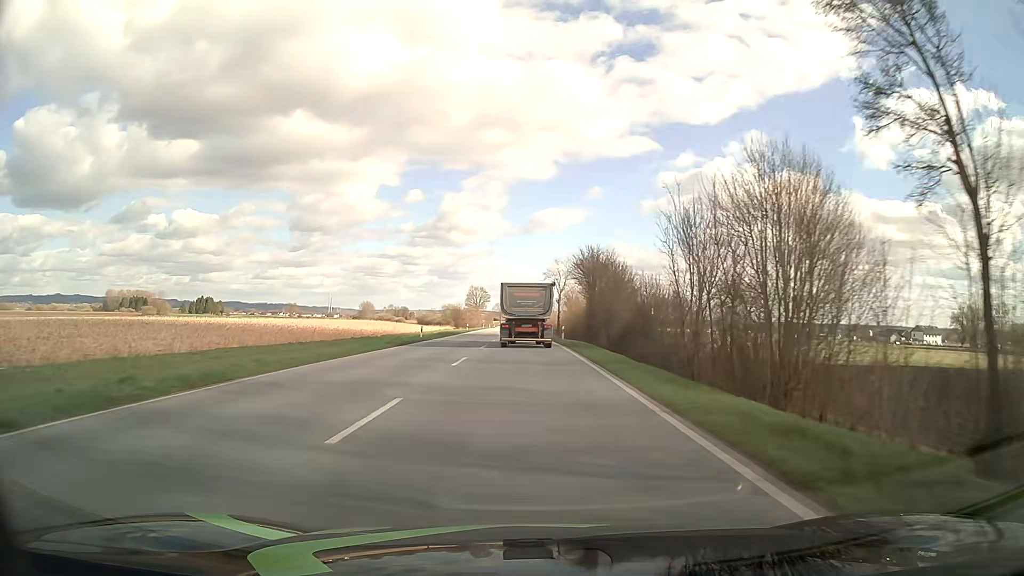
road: primary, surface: asphalt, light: Day
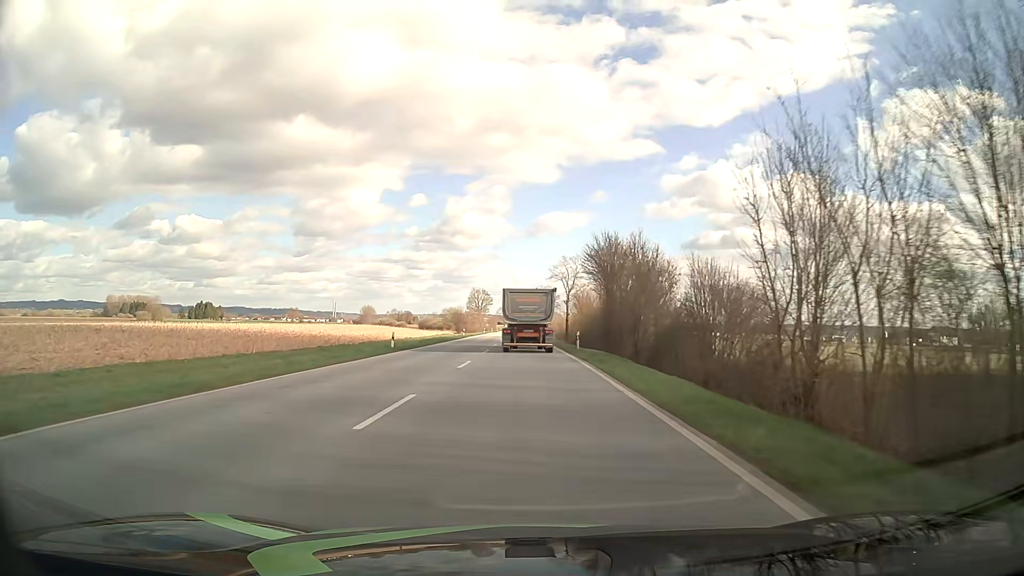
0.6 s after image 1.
(0.0, +11.1) m; 0°
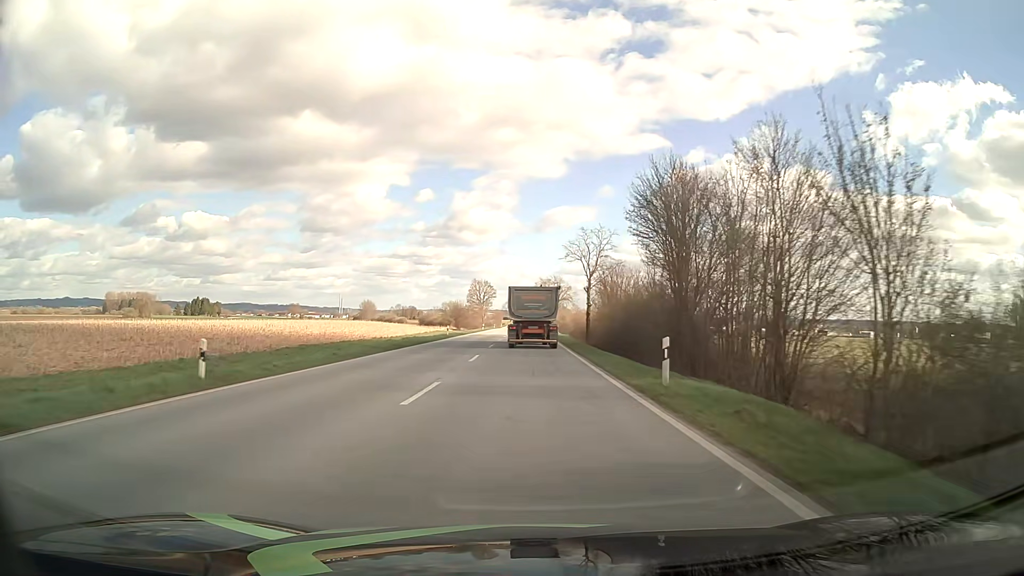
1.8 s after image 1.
(-0.2, +22.2) m; -1°
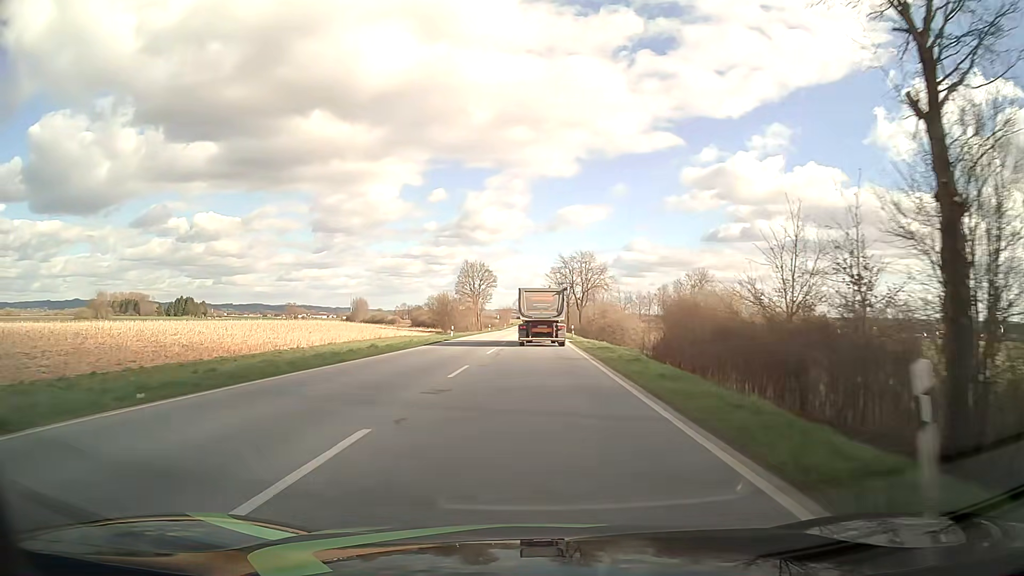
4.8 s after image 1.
(-0.5, +56.3) m; -1°
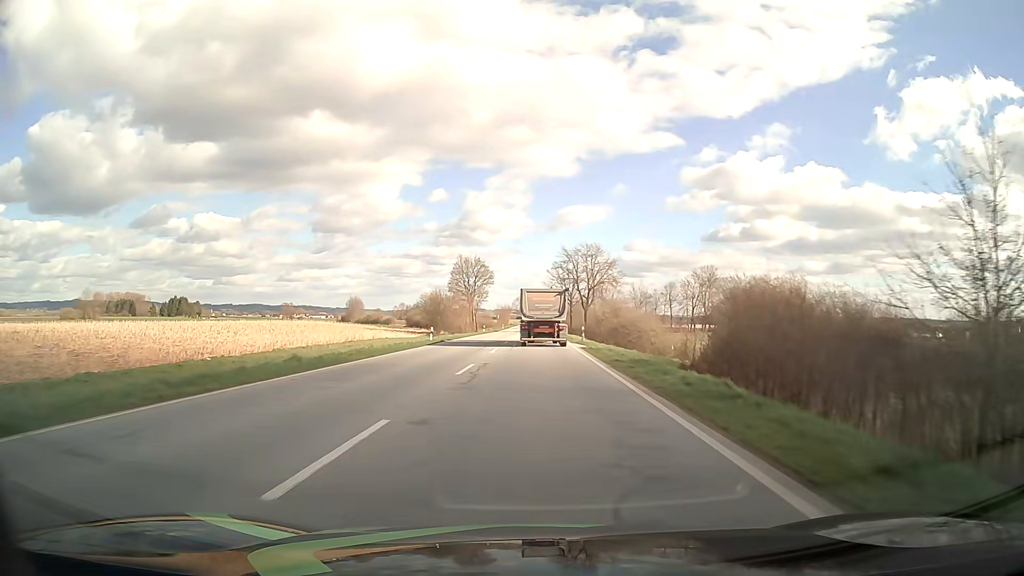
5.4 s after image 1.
(0.0, +11.4) m; 0°
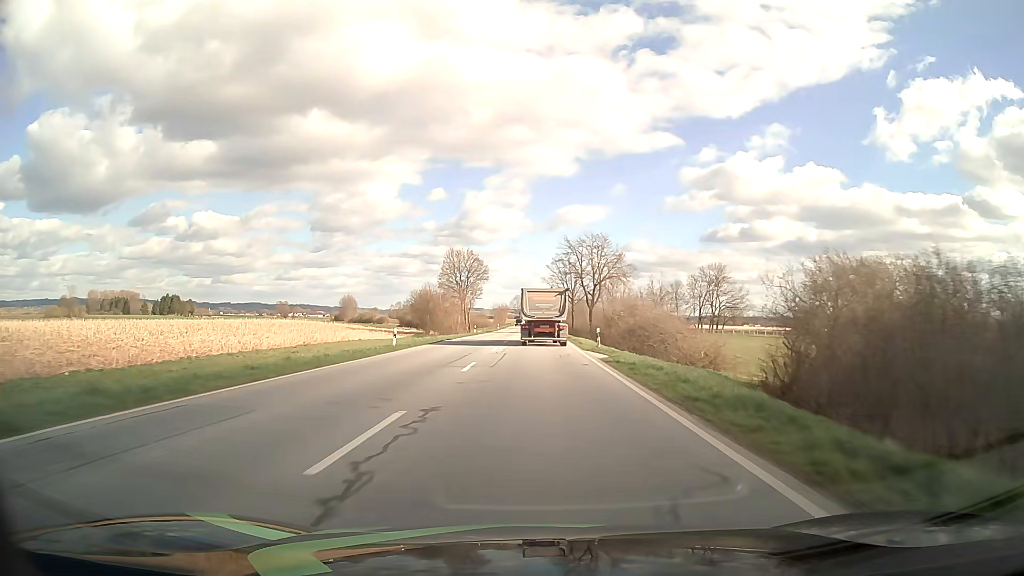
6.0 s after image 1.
(0.0, +11.5) m; 0°
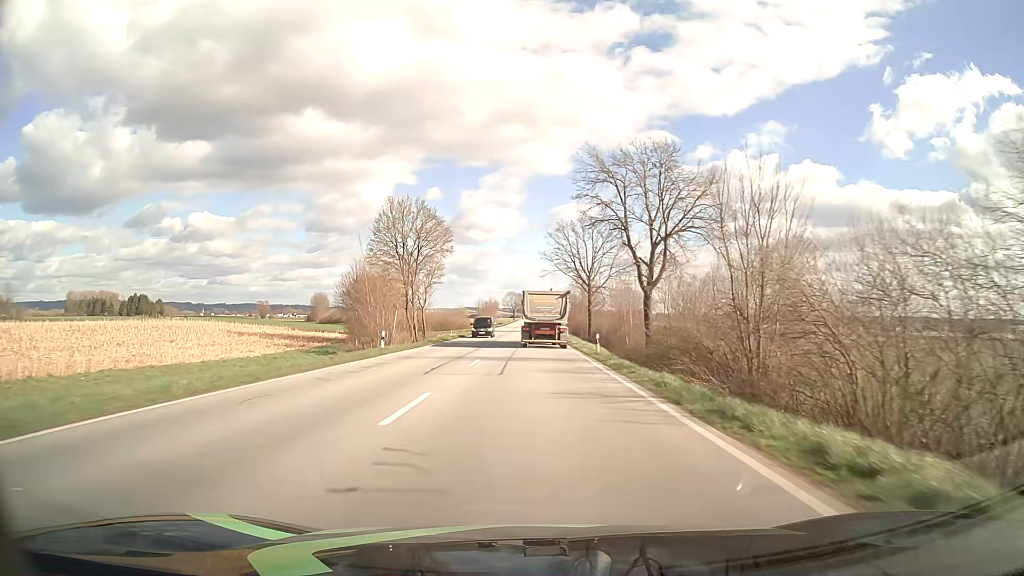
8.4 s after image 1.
(+0.2, +46.4) m; 0°
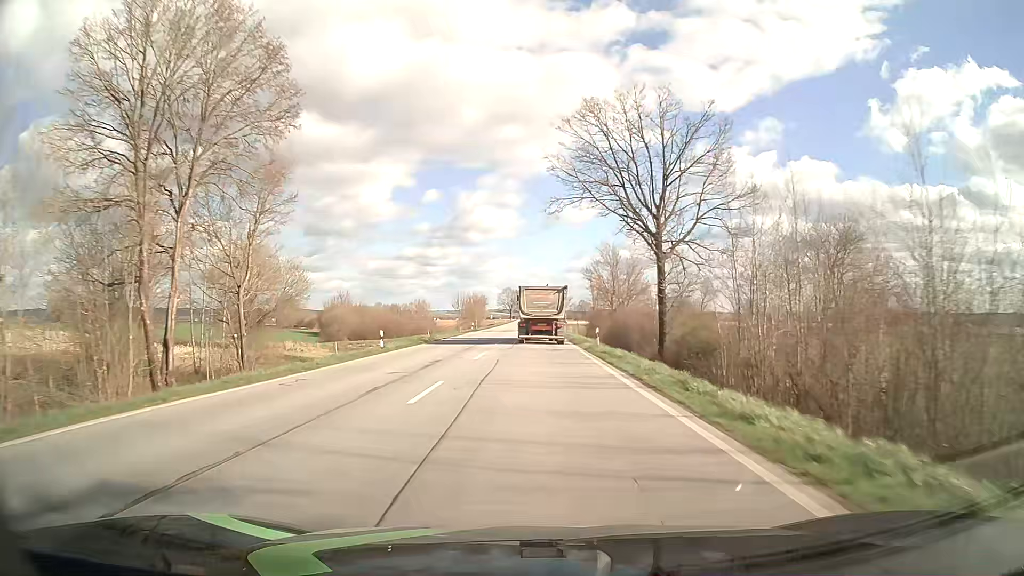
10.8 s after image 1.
(0.0, +47.1) m; 0°
(0, +10) (0, +20) (0, +30) (0, +40) (0, +50) (0, +60) (0, +70) (0, +80) (0, +90) (0, +100) m
